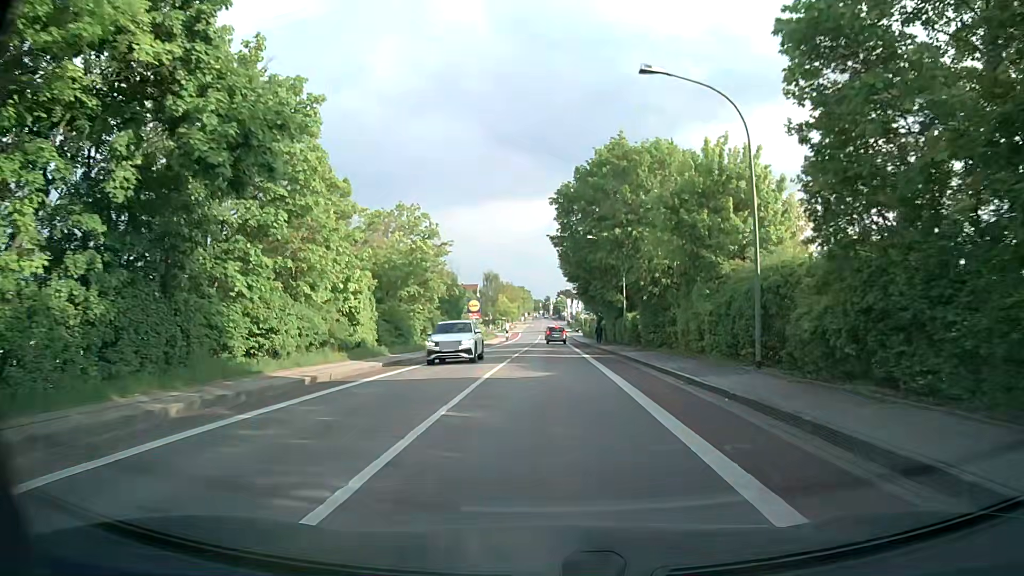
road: tertiary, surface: asphalt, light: Day
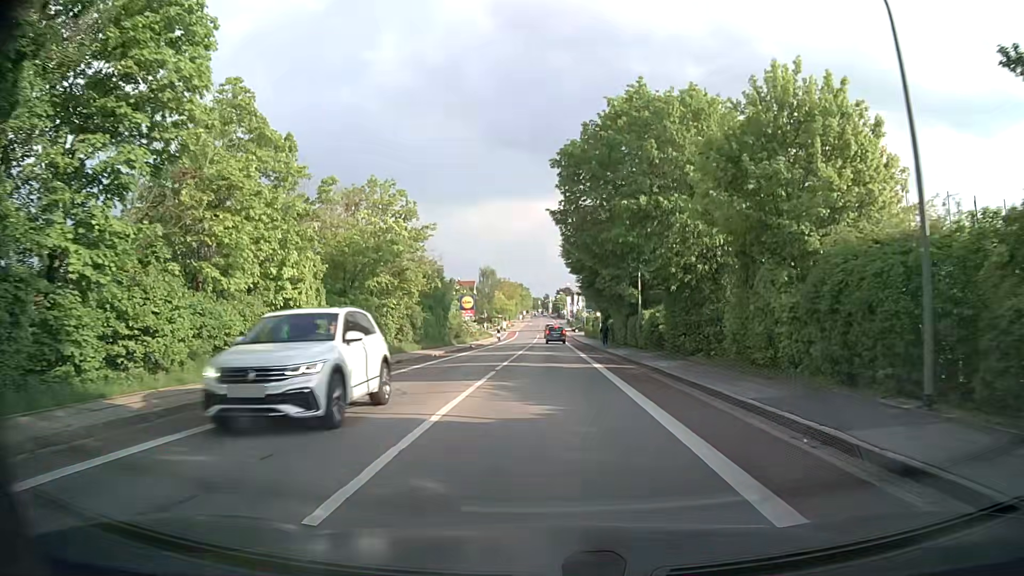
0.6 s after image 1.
(0.0, +7.6) m; +1°
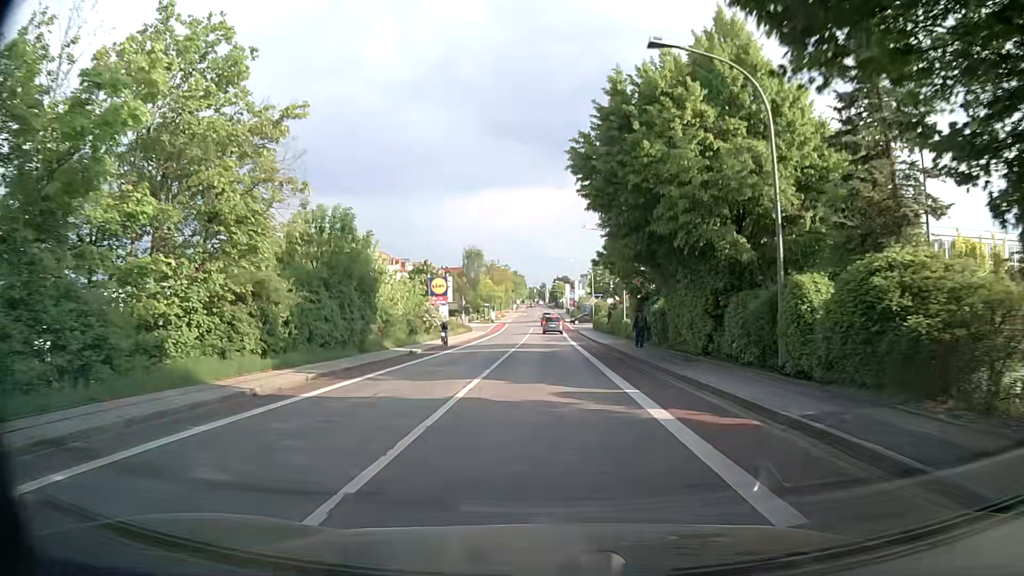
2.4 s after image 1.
(-0.1, +22.8) m; -1°
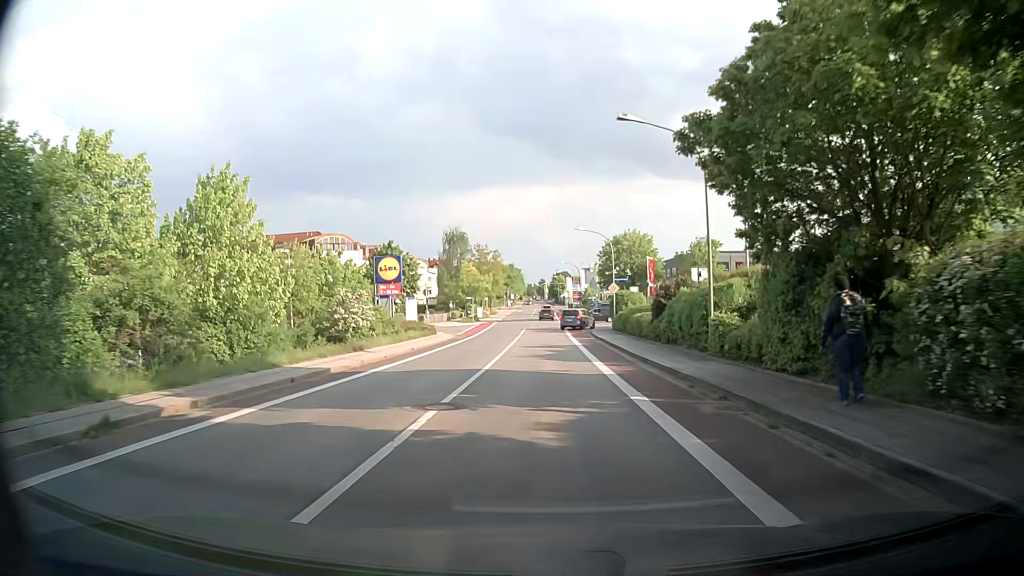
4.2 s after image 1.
(+0.2, +22.9) m; 0°
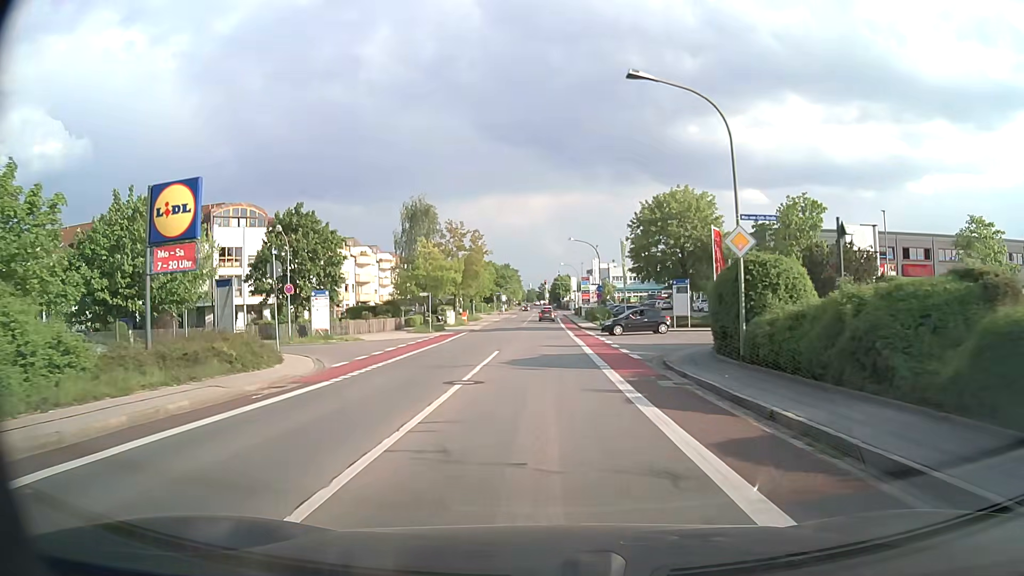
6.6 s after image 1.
(+0.2, +31.1) m; 0°
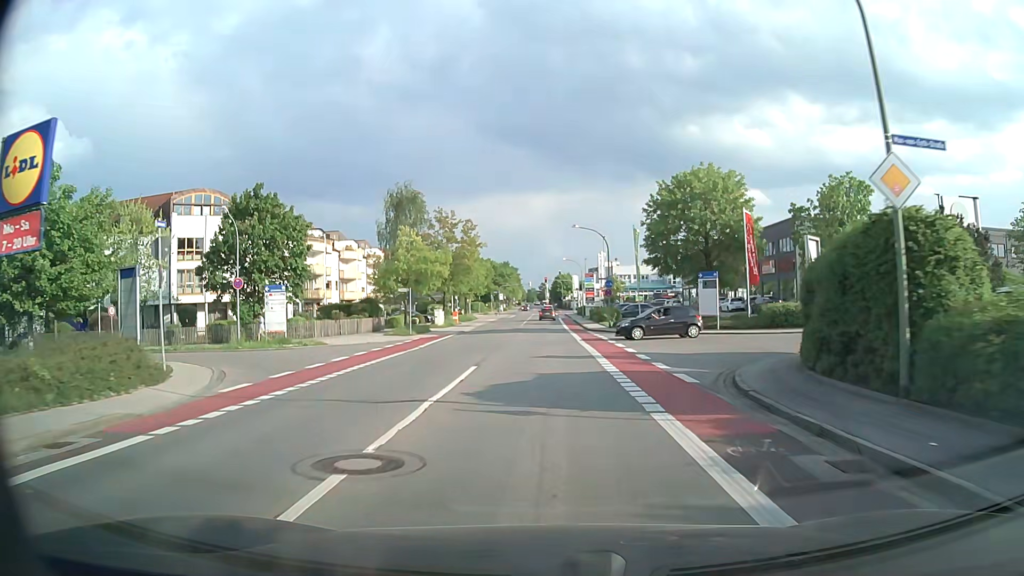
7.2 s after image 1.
(0.0, +7.9) m; 0°
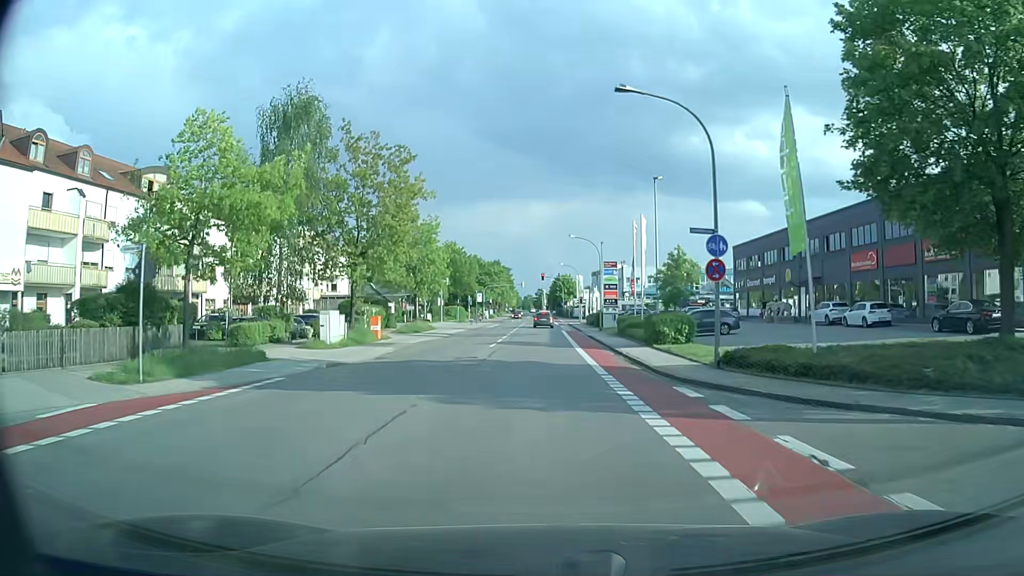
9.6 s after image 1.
(0.0, +31.2) m; 0°
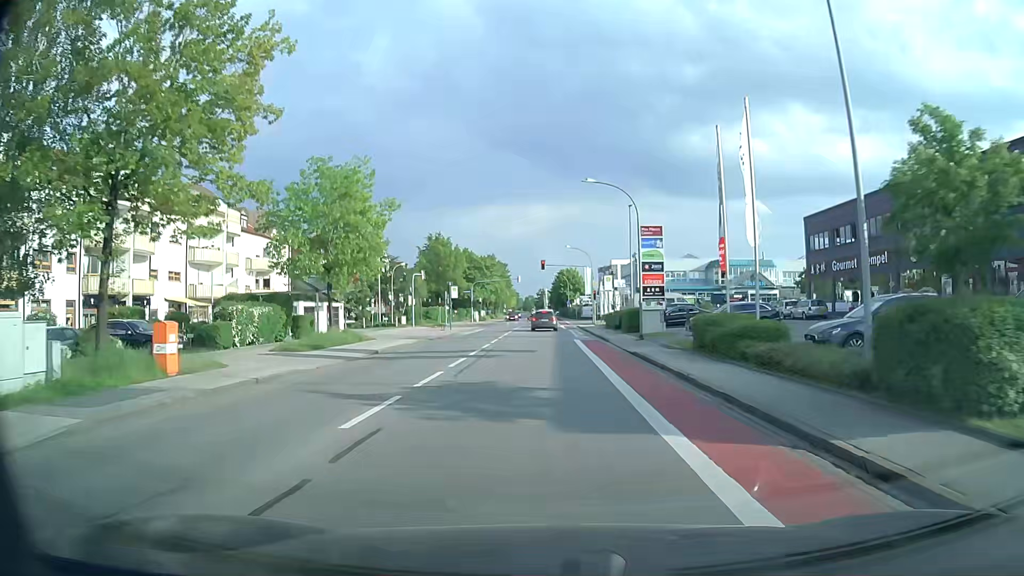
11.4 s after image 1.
(+0.2, +21.8) m; 0°
(0, +10) (0, +20) (0, +30) (0, +40) (0, +50) (0, +60) (0, +70) (0, +80) (-1, +90) (-1, +100) m
